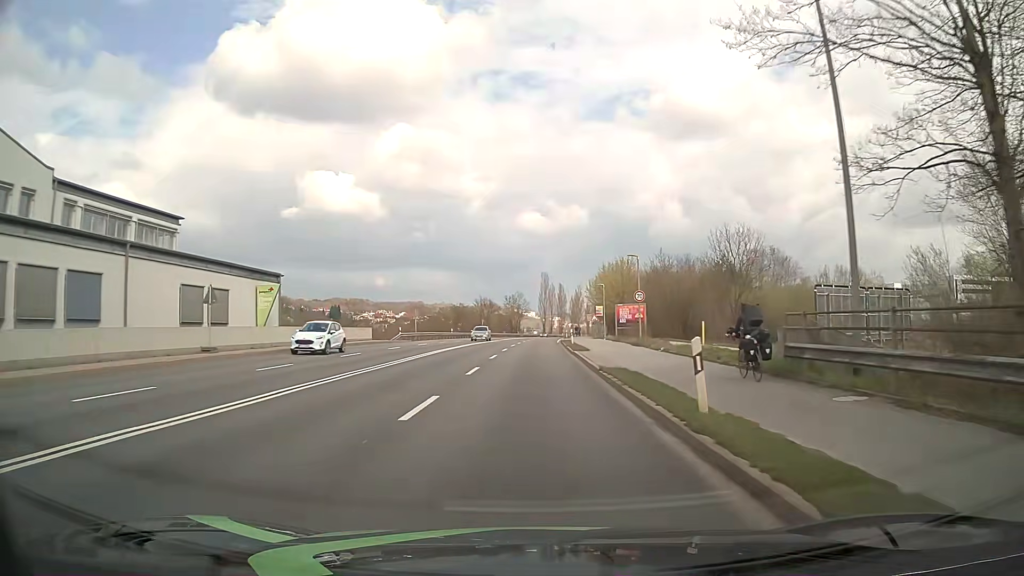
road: primary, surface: asphalt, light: Day
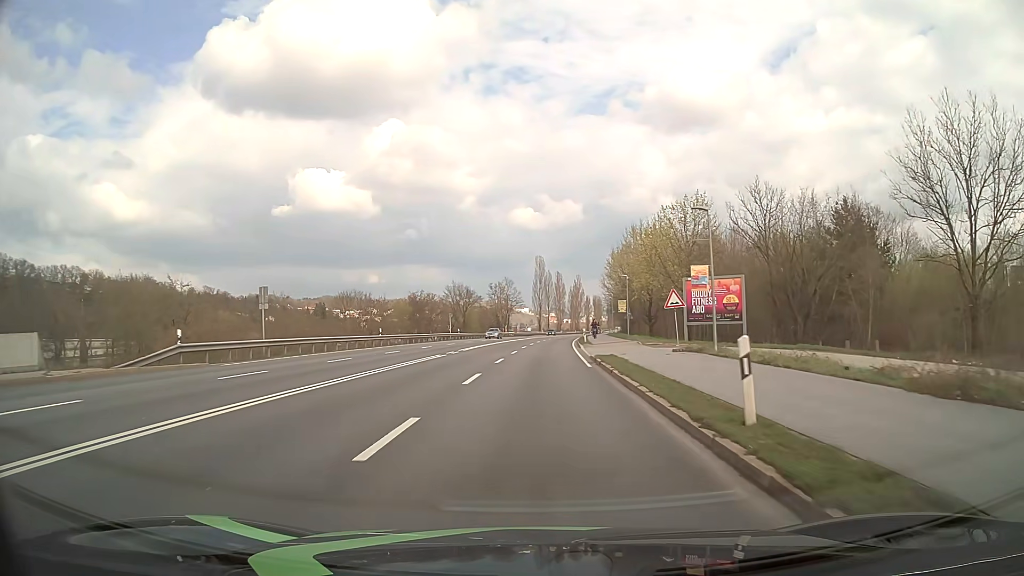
(-0.1, +39.1) m; 0°
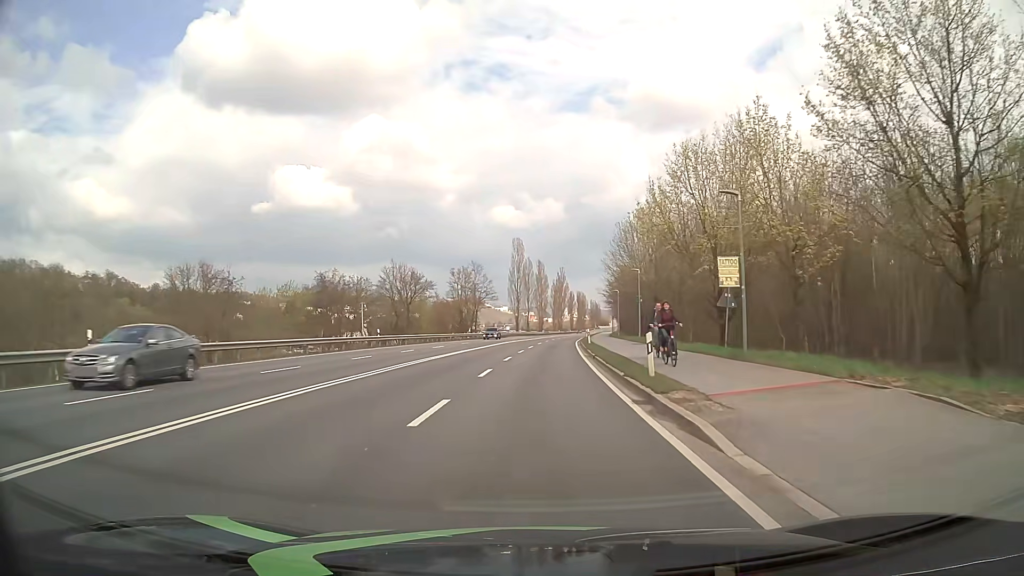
(+0.6, +33.6) m; +2°
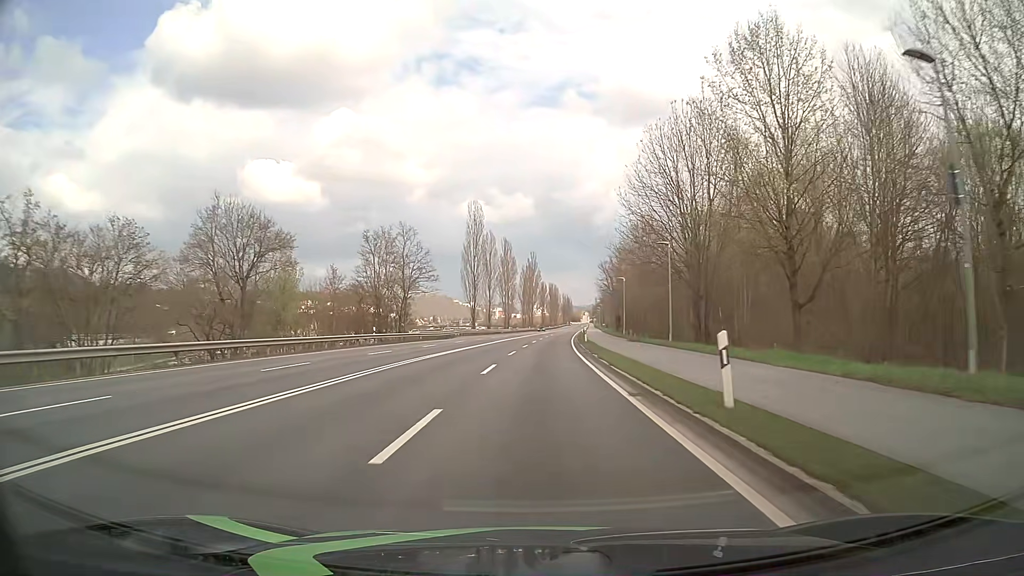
(+0.8, +38.7) m; +3°
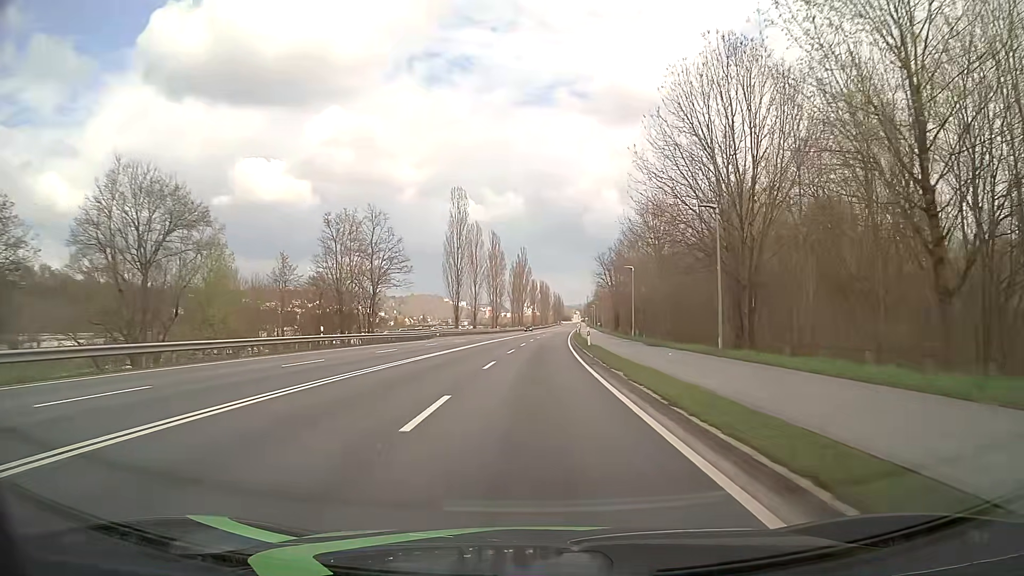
(0.0, +10.1) m; +1°
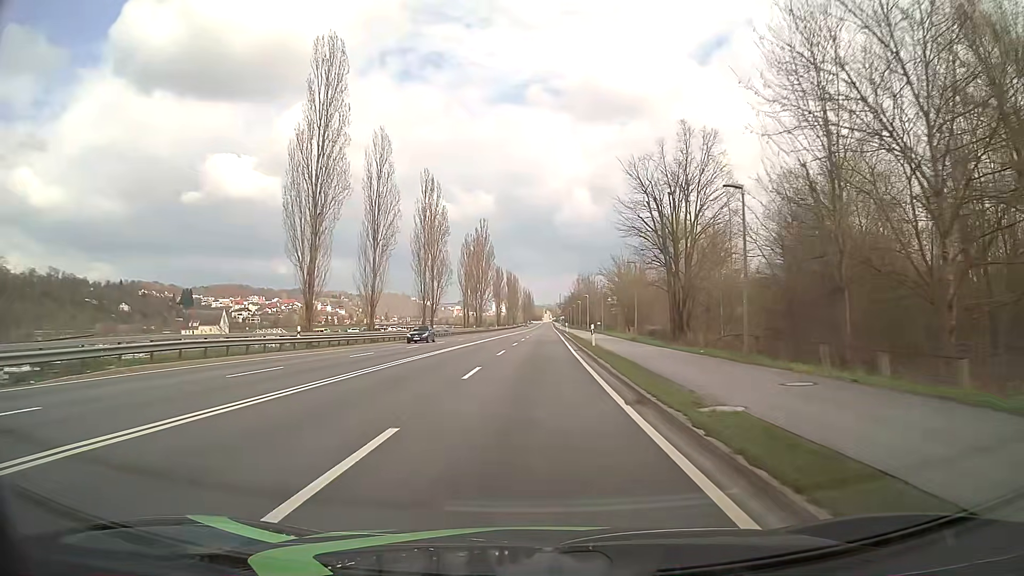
(+1.1, +51.9) m; +2°
